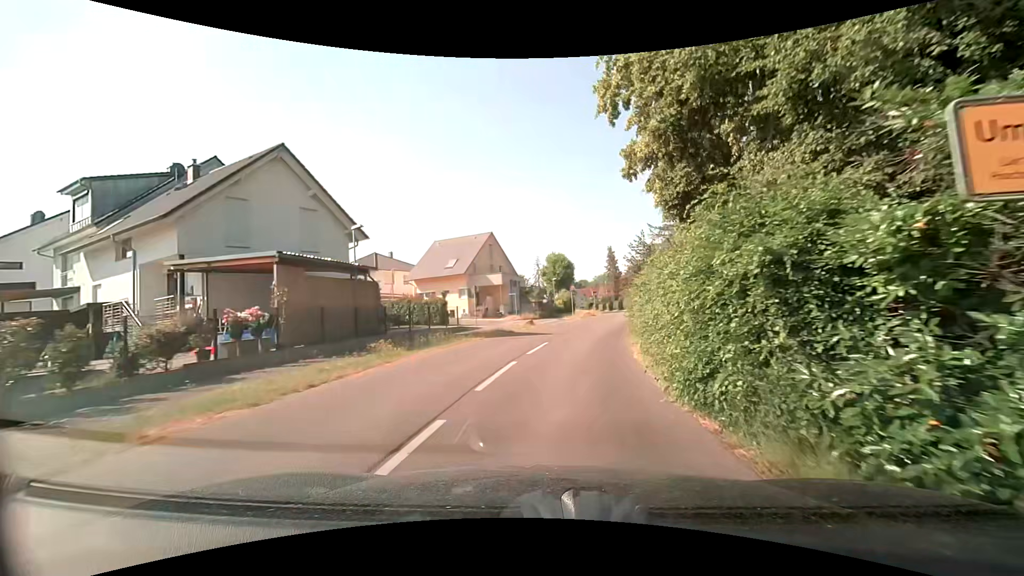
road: tertiary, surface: asphalt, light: Day
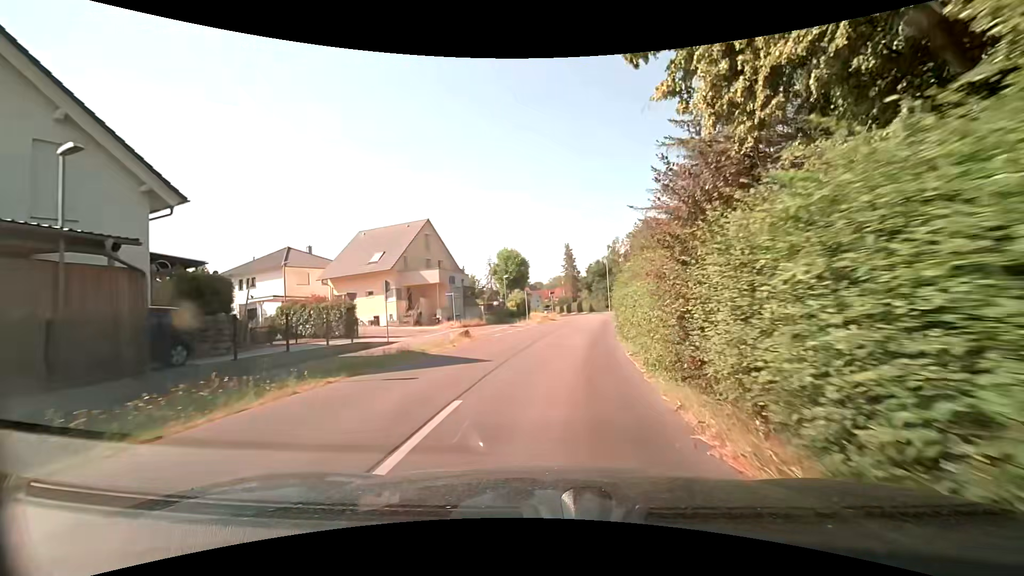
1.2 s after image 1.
(+0.4, +10.8) m; +4°
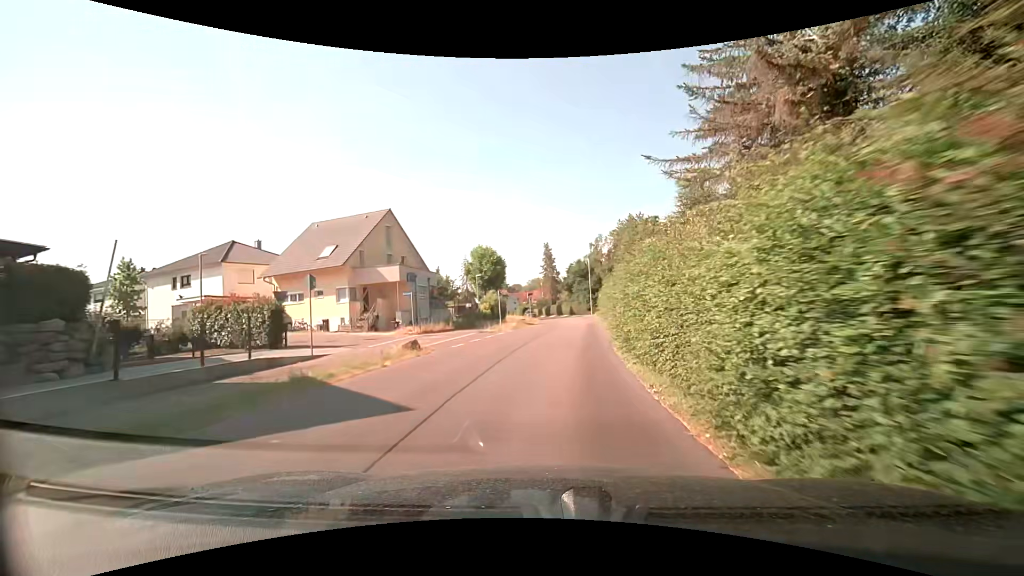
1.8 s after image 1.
(+0.2, +5.6) m; +4°
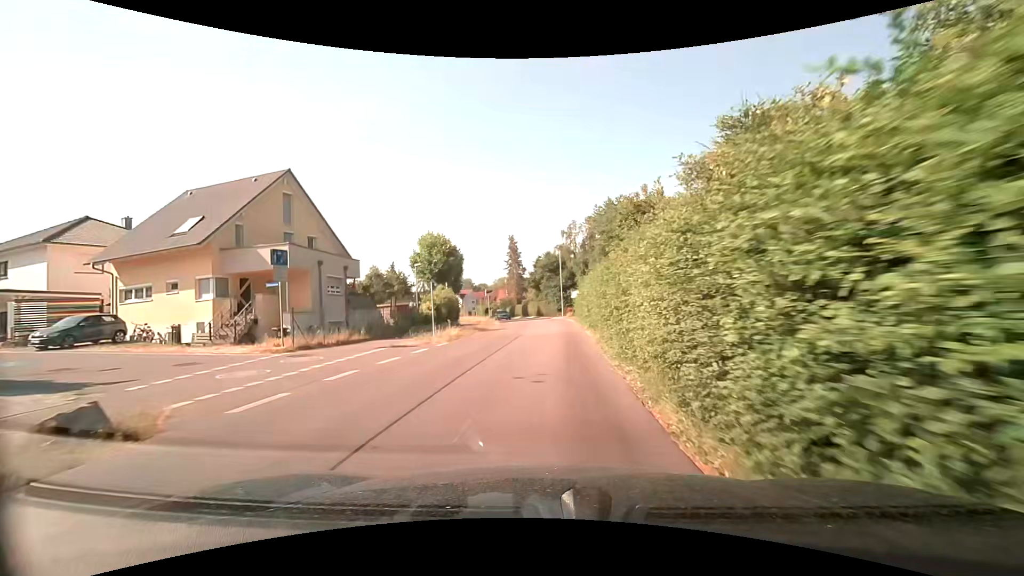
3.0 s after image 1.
(+0.3, +11.5) m; +3°
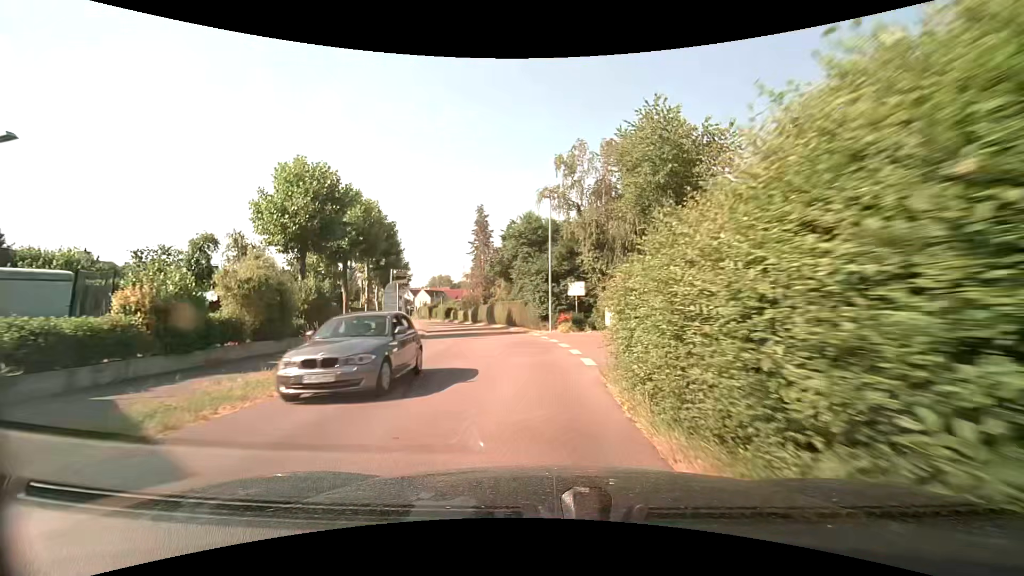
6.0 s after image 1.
(+0.9, +27.9) m; +2°
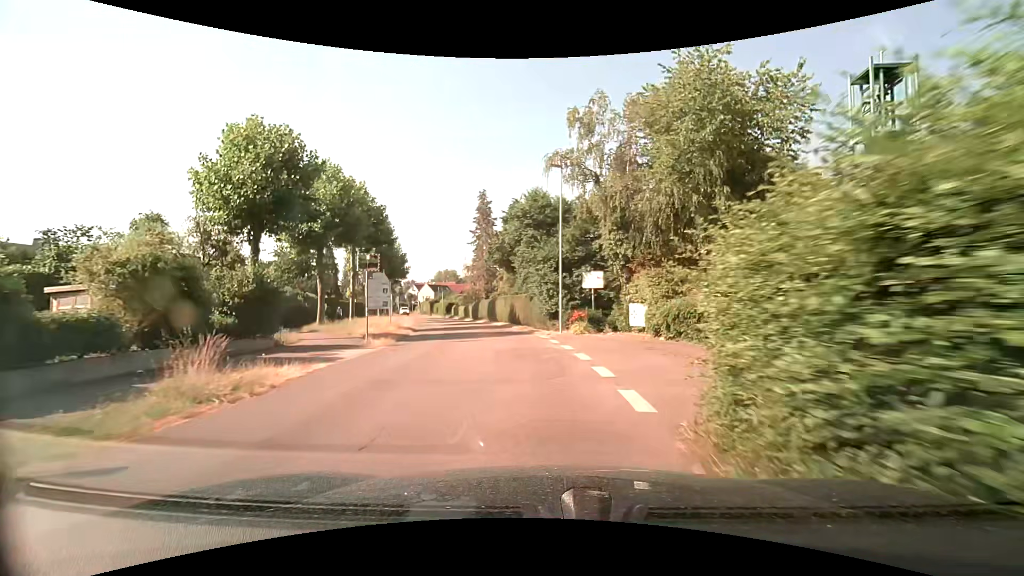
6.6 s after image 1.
(0.0, +5.6) m; -1°
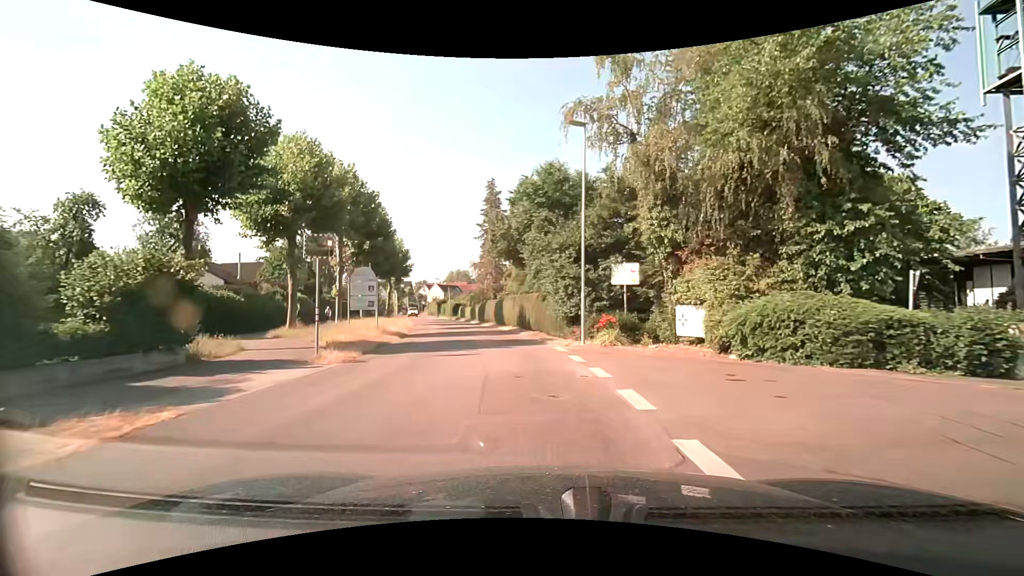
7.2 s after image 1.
(-0.1, +5.7) m; -2°
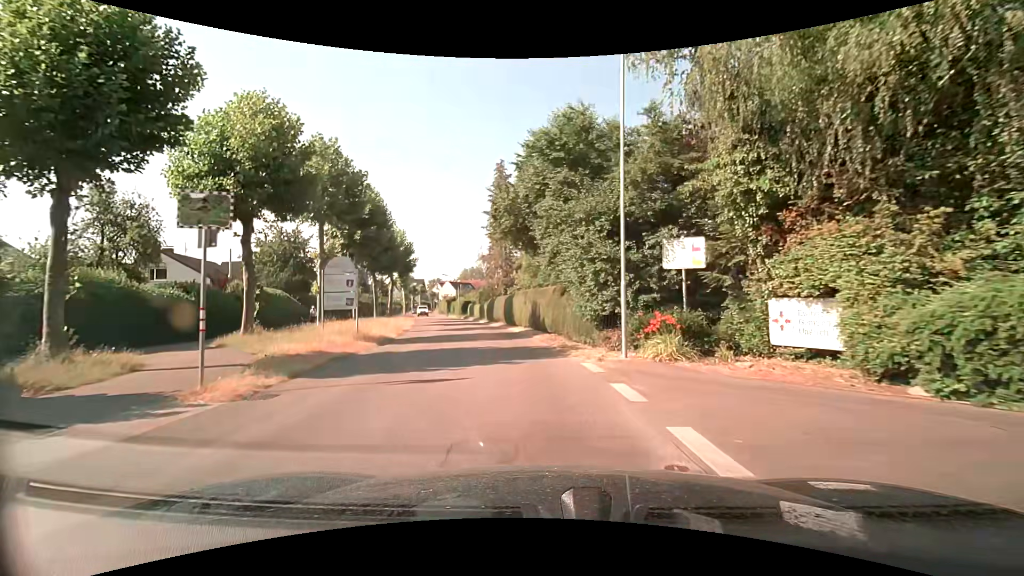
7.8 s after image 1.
(-0.1, +5.7) m; -2°
(0, +10) (-1, +20) (-3, +30) (-5, +40) (-8, +49) (-10, +59) (-13, +69) (-16, +78) (-19, +88) (-21, +97) m
